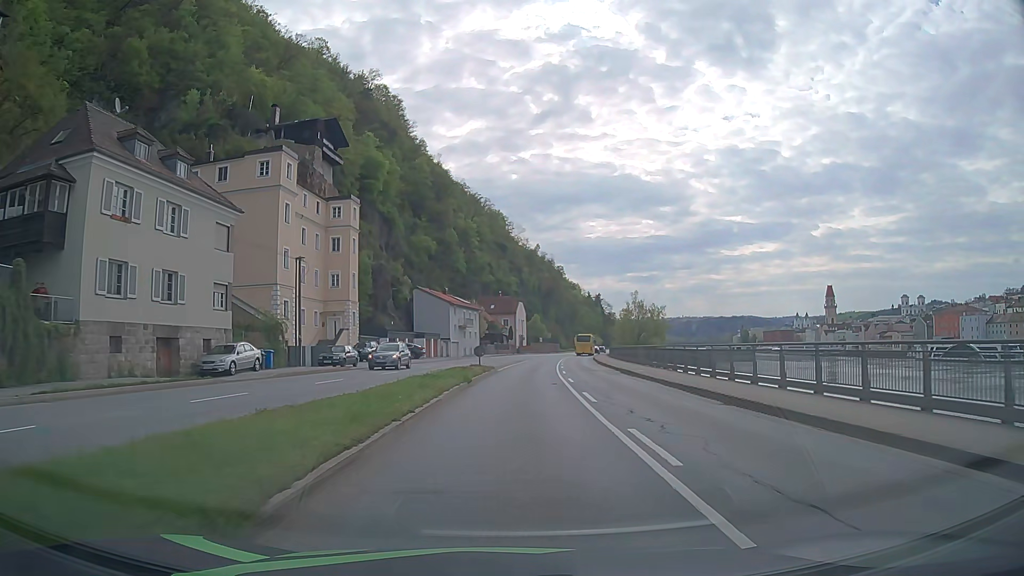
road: primary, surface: asphalt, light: Day
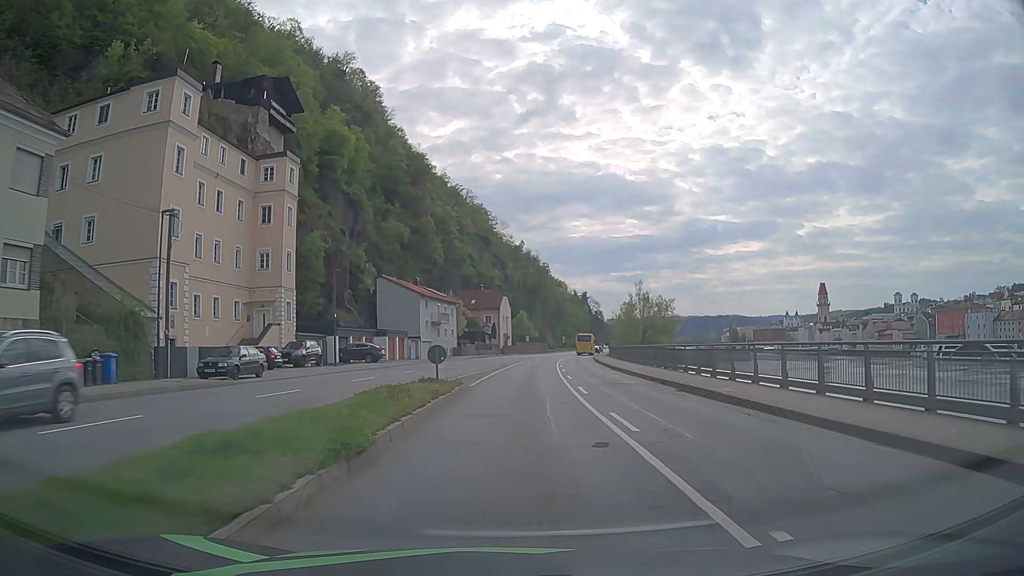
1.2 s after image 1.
(+0.1, +15.2) m; +1°
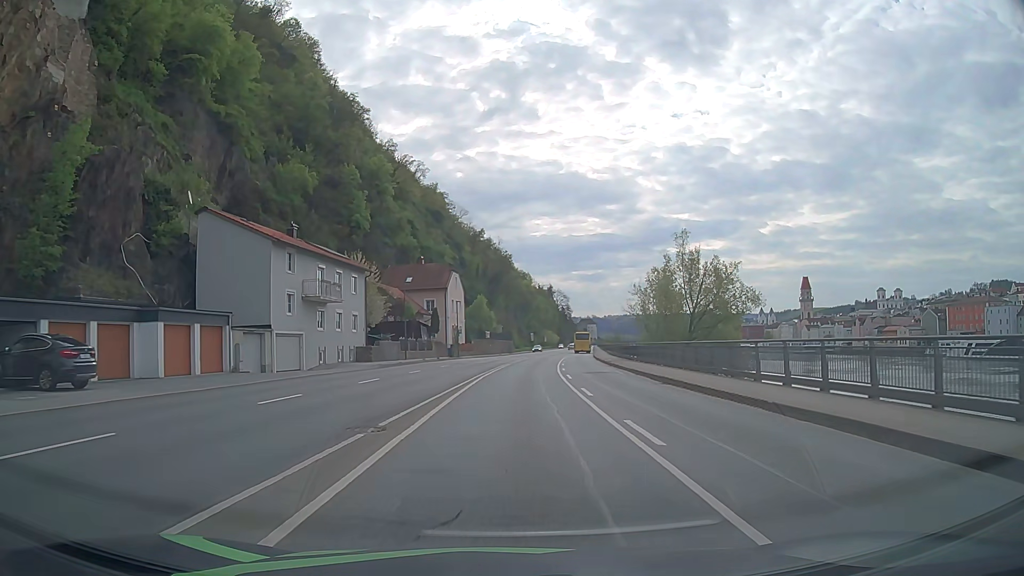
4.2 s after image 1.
(+1.2, +38.0) m; +3°
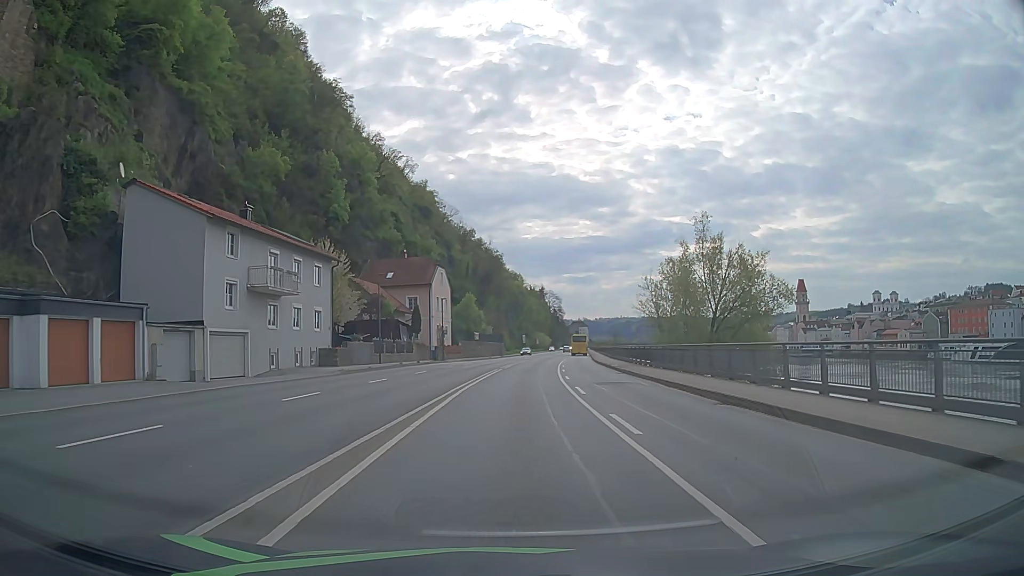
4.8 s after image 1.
(0.0, +7.6) m; +1°
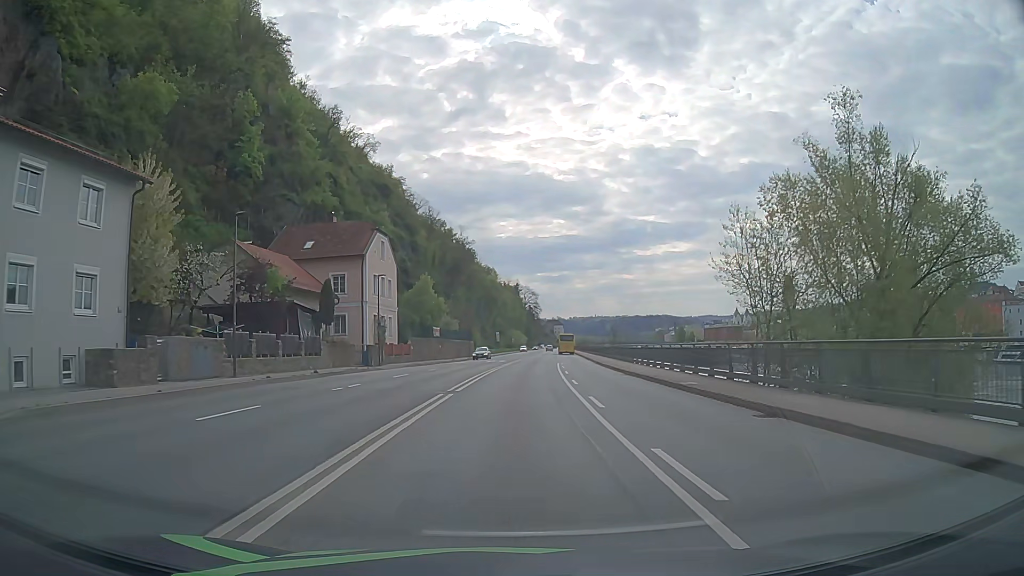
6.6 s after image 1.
(+0.5, +22.8) m; +2°
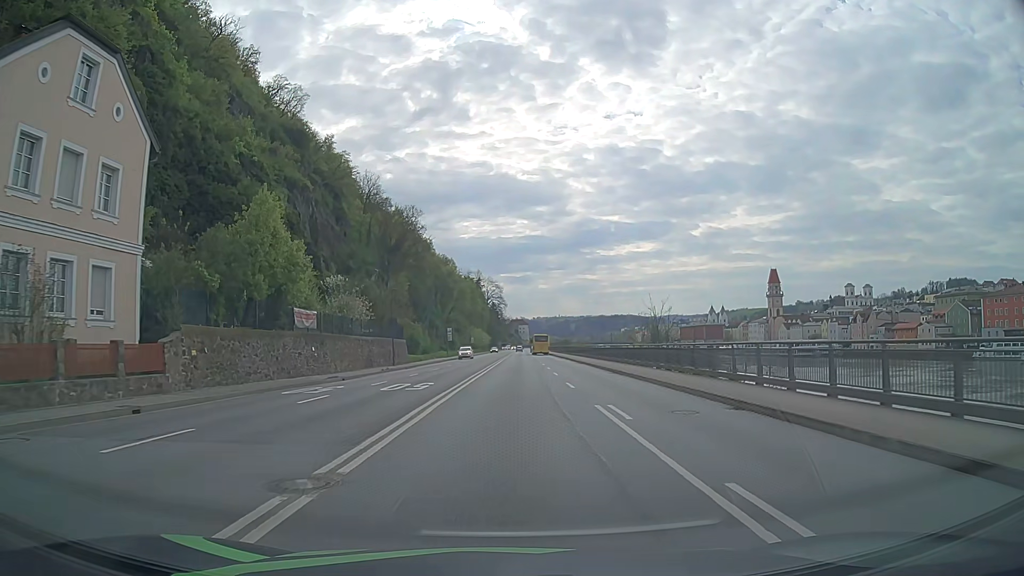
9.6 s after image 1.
(+1.3, +38.1) m; +3°
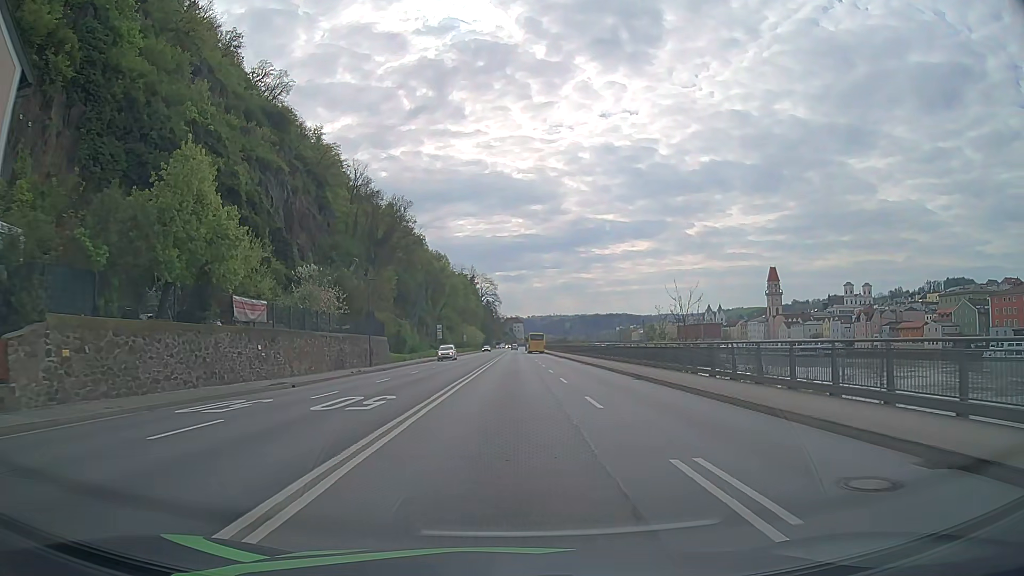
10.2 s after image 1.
(0.0, +7.6) m; +1°
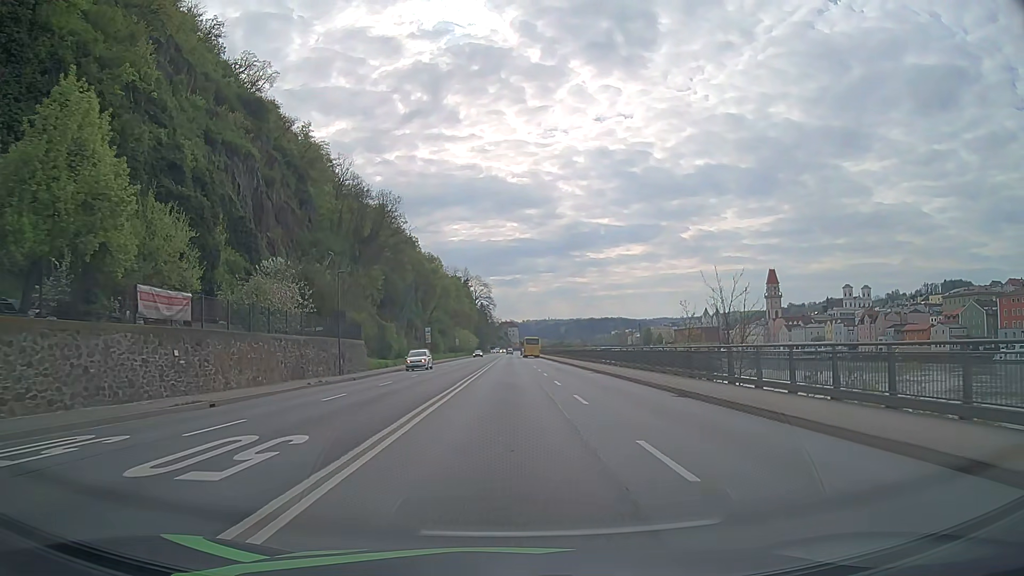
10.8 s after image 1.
(0.0, +7.6) m; 0°
(0, +10) (0, +20) (+1, +30) (+1, +40) (+2, +50) (+2, +60) (+2, +70) (+3, +80) (+3, +90) (+3, +100) m
